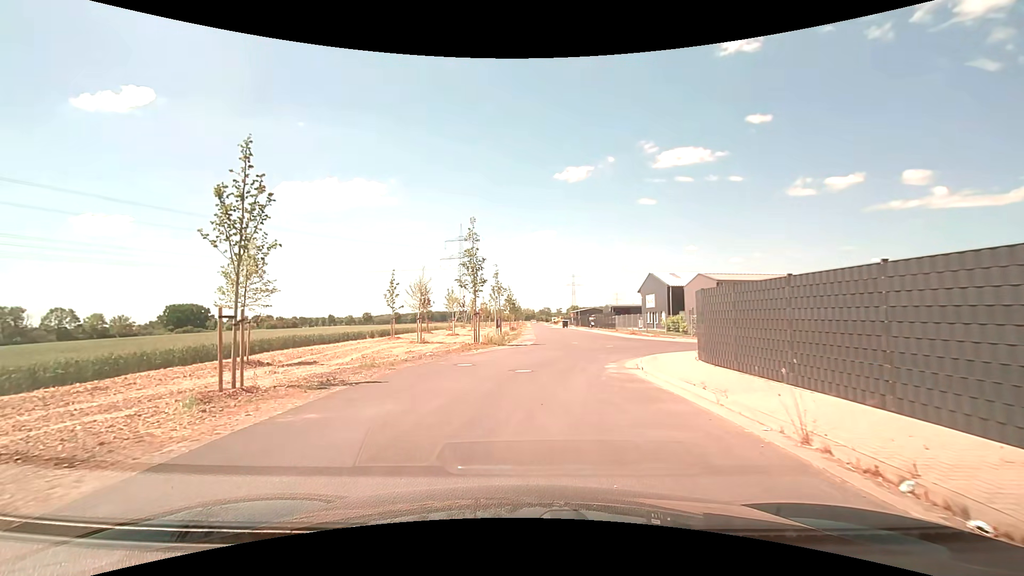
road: residential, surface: asphalt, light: Day
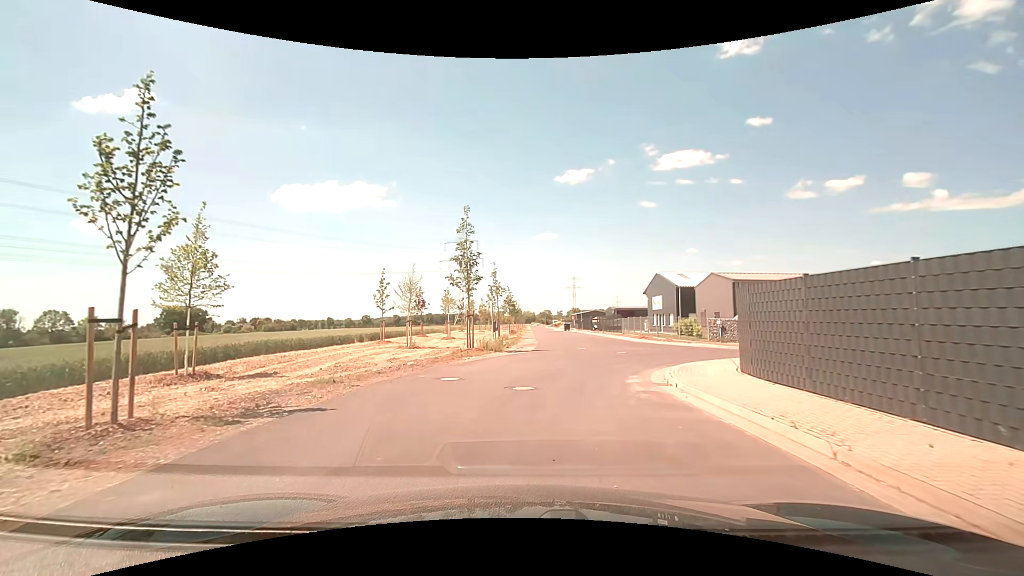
(0.0, +3.0) m; 0°
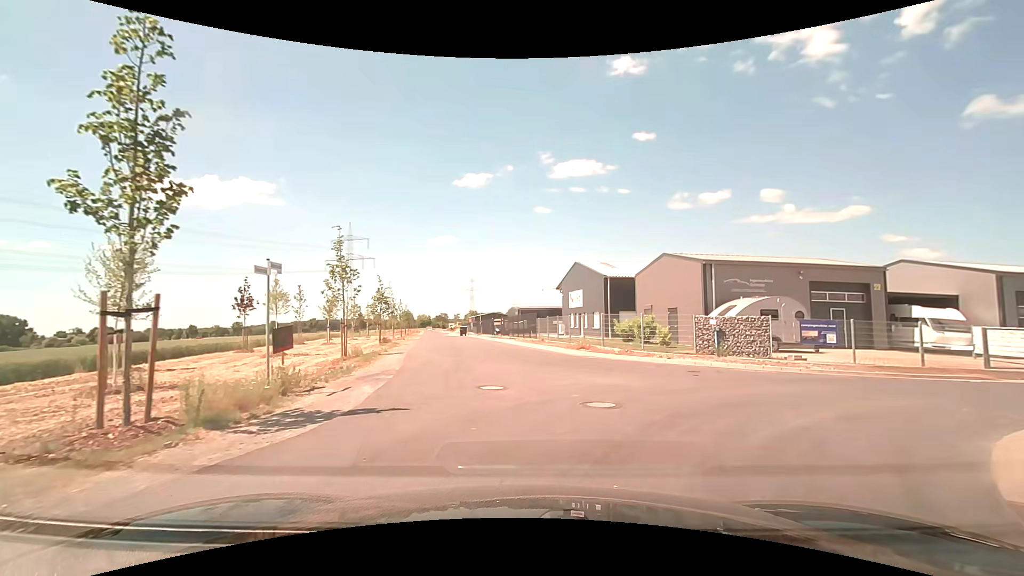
(+1.0, +14.3) m; +11°
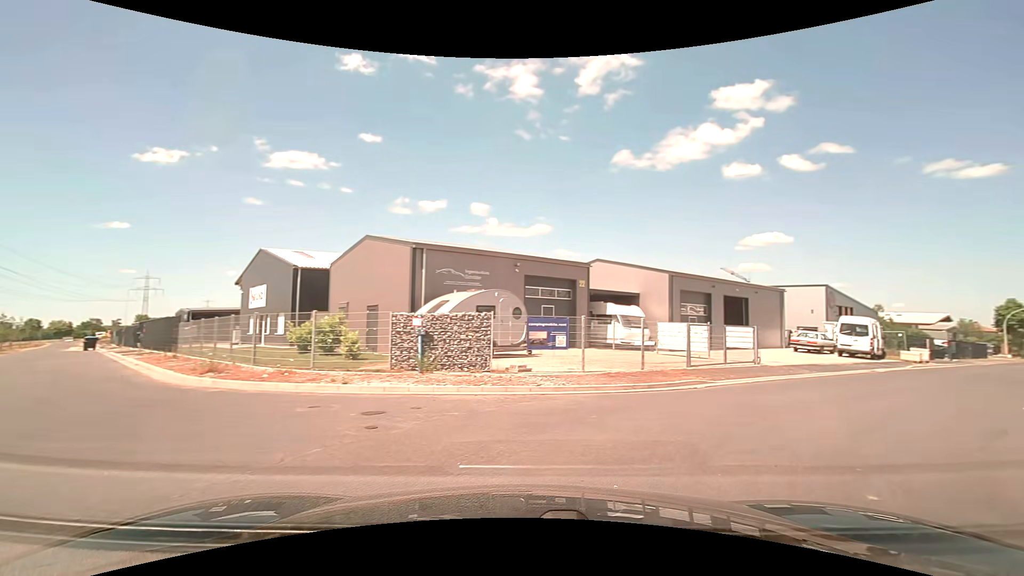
(+1.7, +7.0) m; +32°
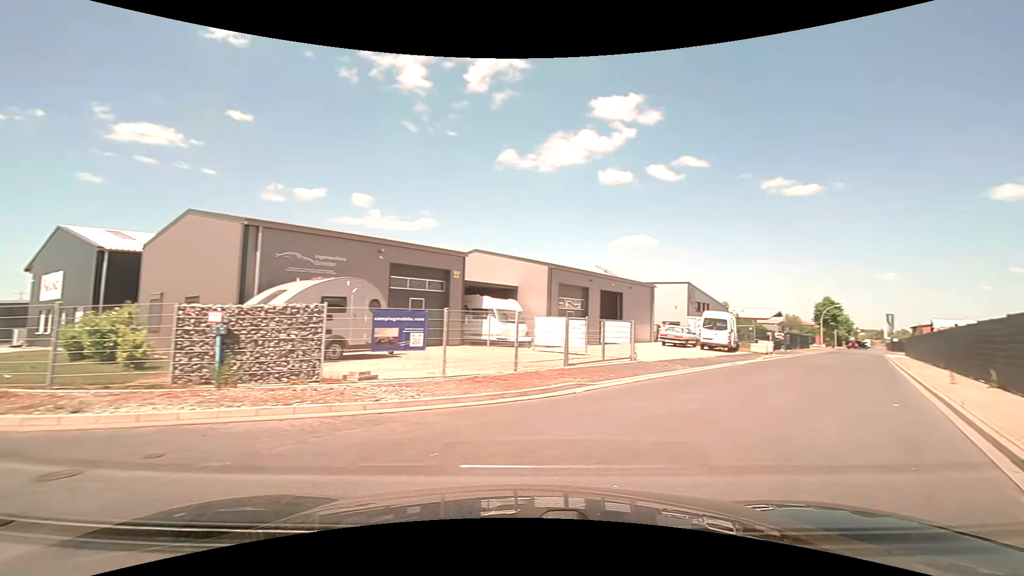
(+0.3, +2.6) m; +12°
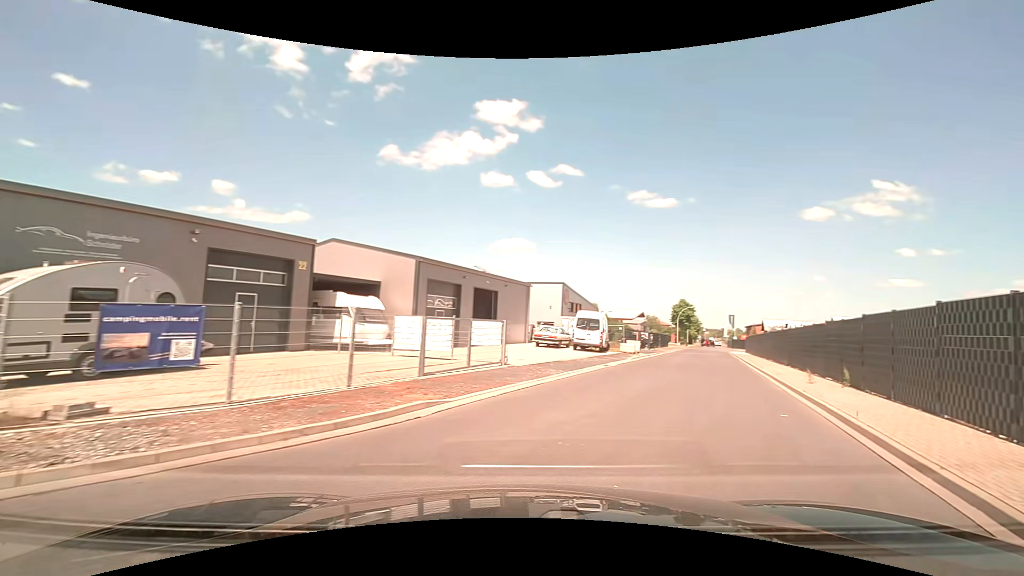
(+0.4, +2.7) m; +14°
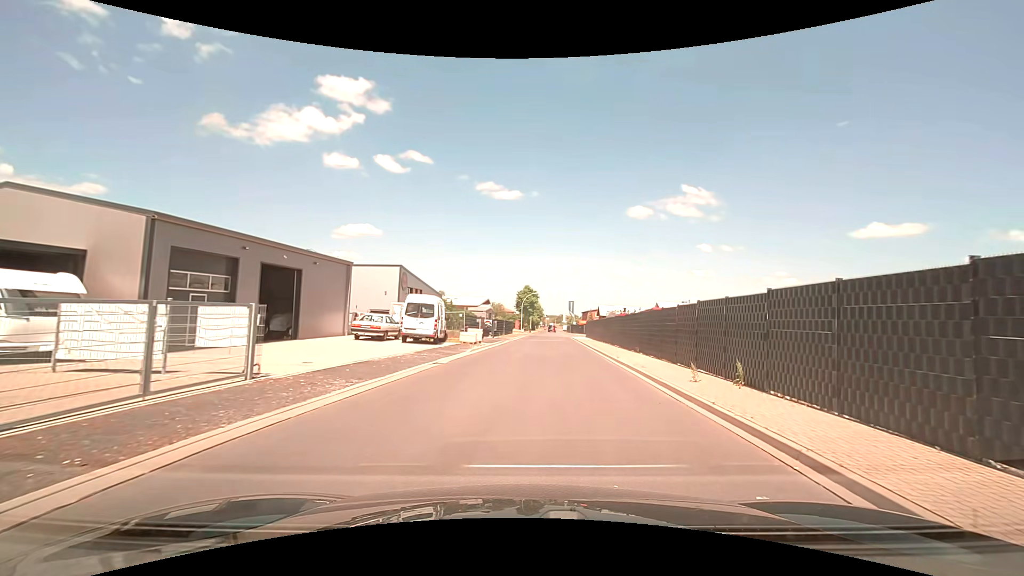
(+1.2, +6.1) m; +18°
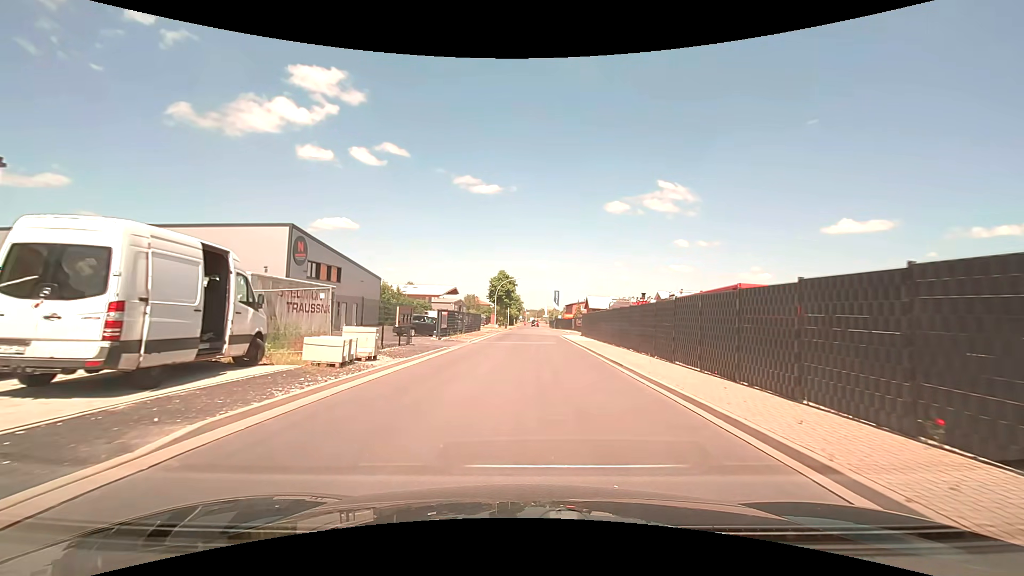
(+0.9, +19.9) m; +2°
(0, +10) (0, +20) (+1, +30) (+1, +40) (+1, +50) (+1, +60) (+1, +70) (+1, +80) (+2, +90) (+2, +100) m
